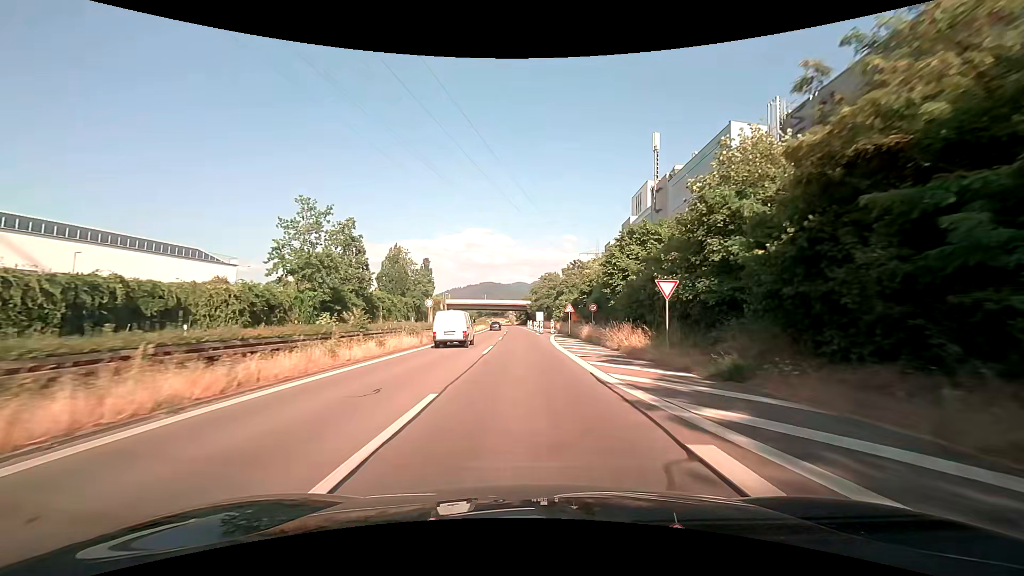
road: trunk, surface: asphalt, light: Day
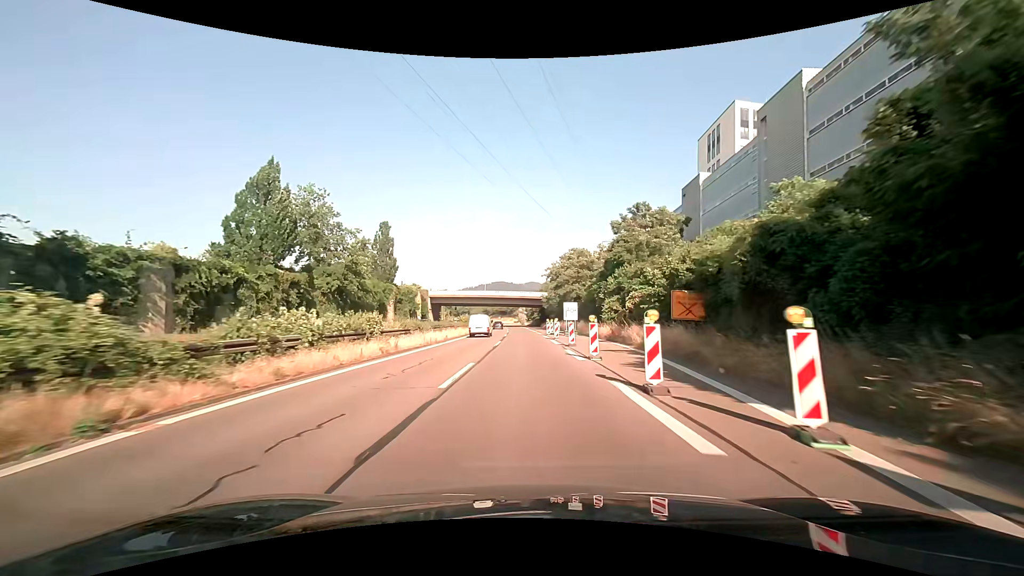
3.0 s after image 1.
(-0.2, +46.3) m; -1°
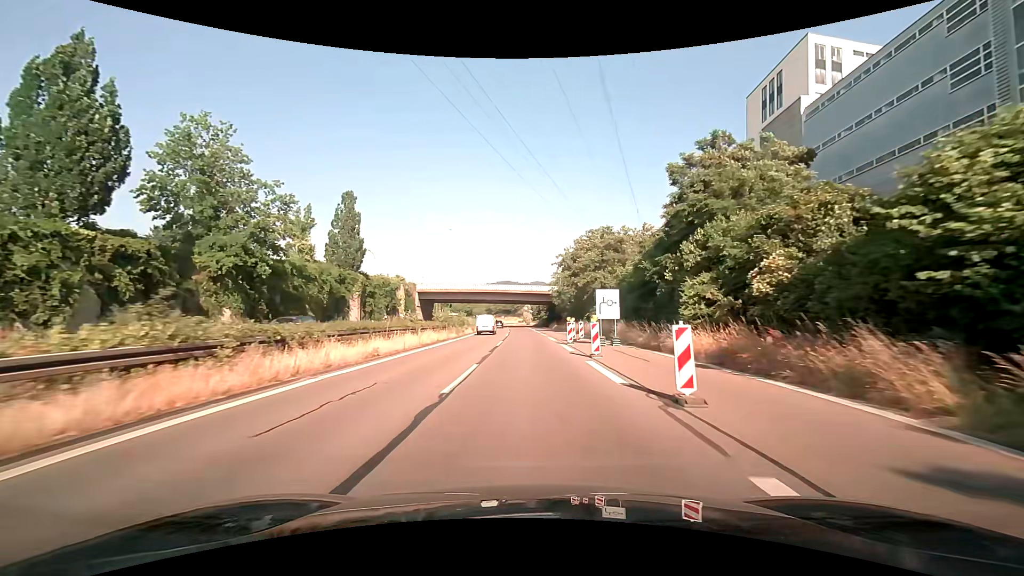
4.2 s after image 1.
(-0.1, +18.8) m; 0°
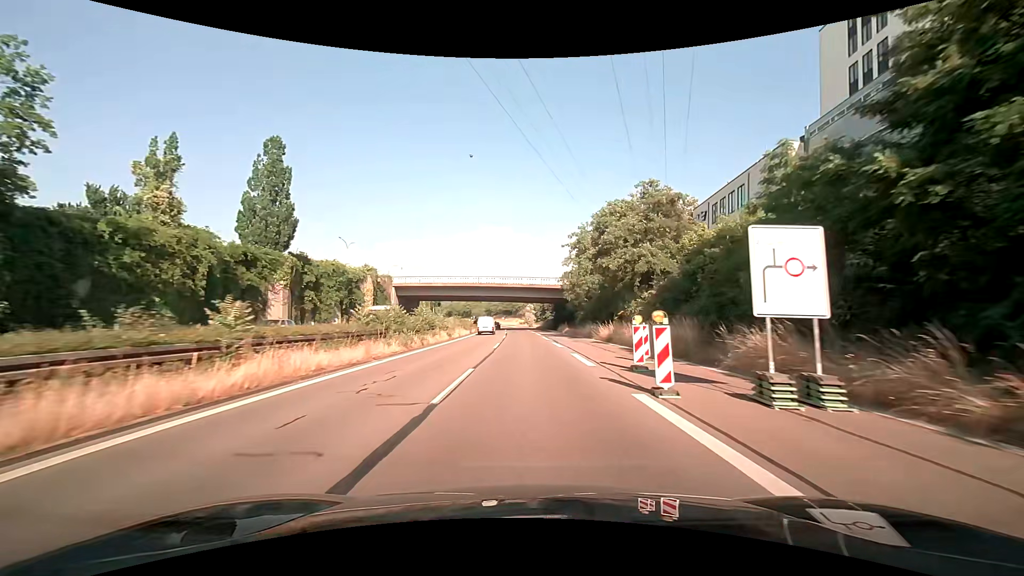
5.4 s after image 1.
(-0.1, +19.1) m; -1°
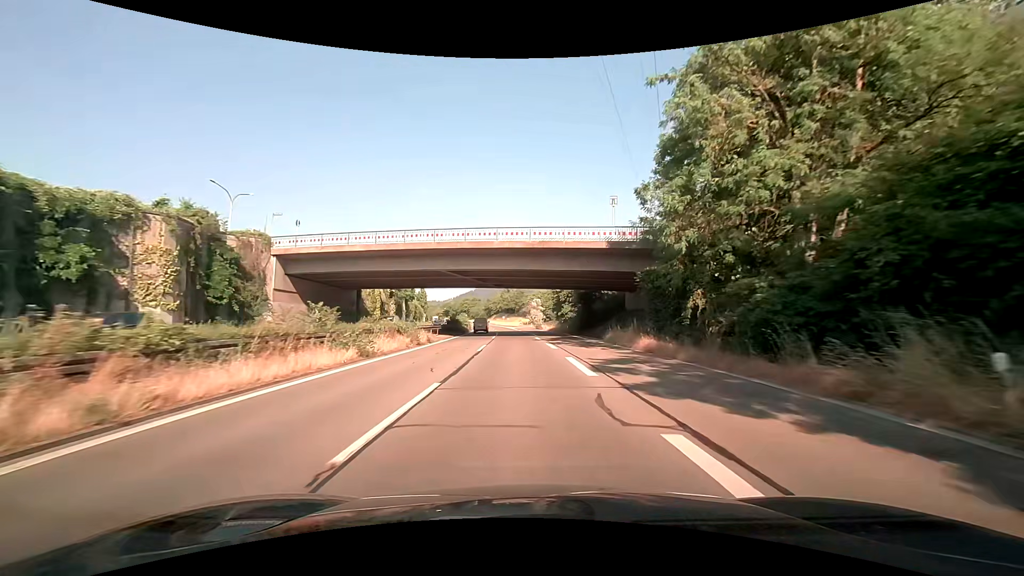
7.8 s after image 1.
(0.0, +39.6) m; -1°
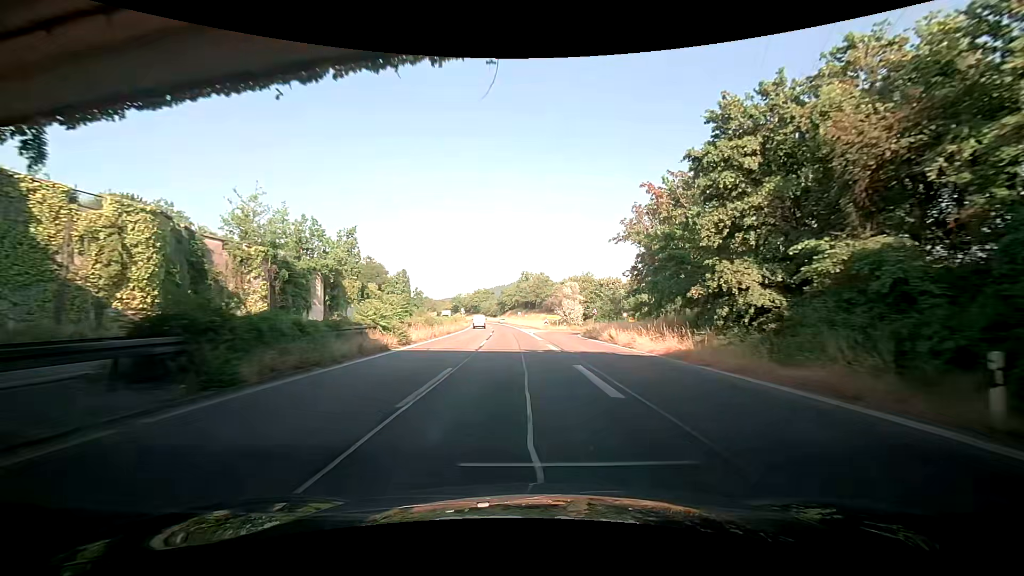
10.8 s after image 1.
(-1.1, +51.2) m; -4°
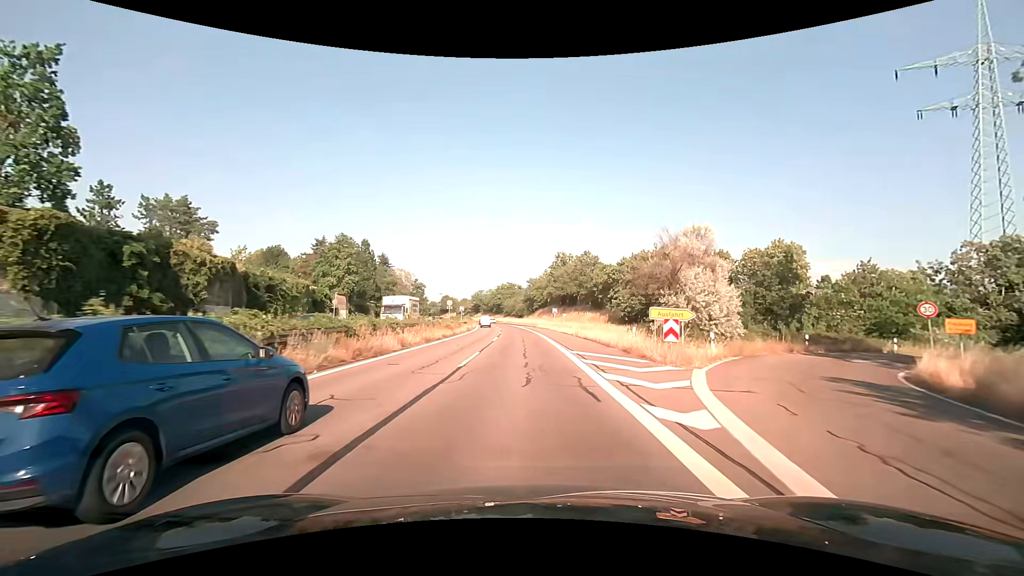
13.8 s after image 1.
(+0.1, +47.1) m; -1°
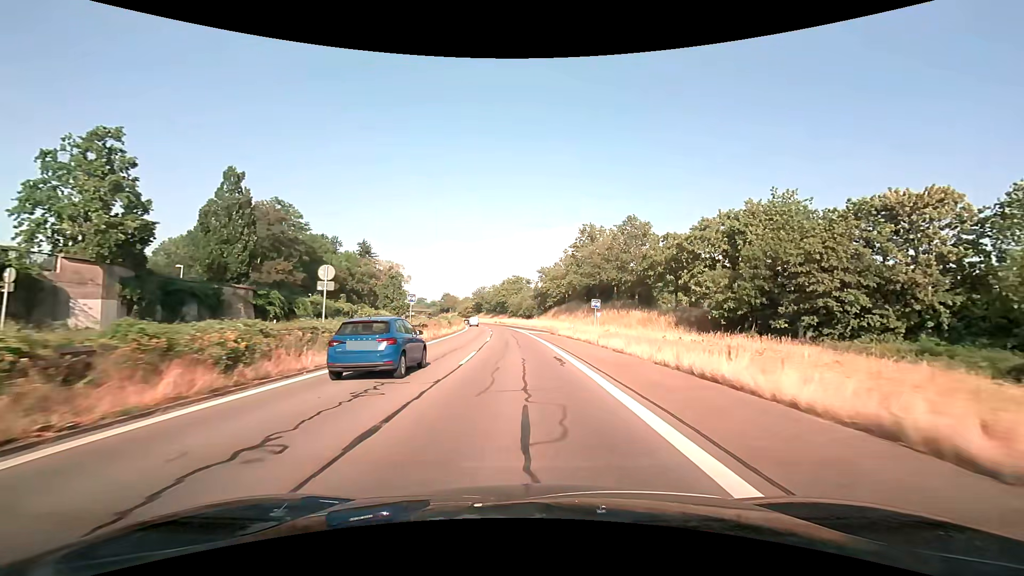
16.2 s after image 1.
(-0.5, +35.0) m; -1°
(0, +10) (0, +20) (-1, +30) (-1, +40) (-2, +50) (-2, +60) (-3, +70) (-4, +80) (-5, +90) (-6, +100) m
